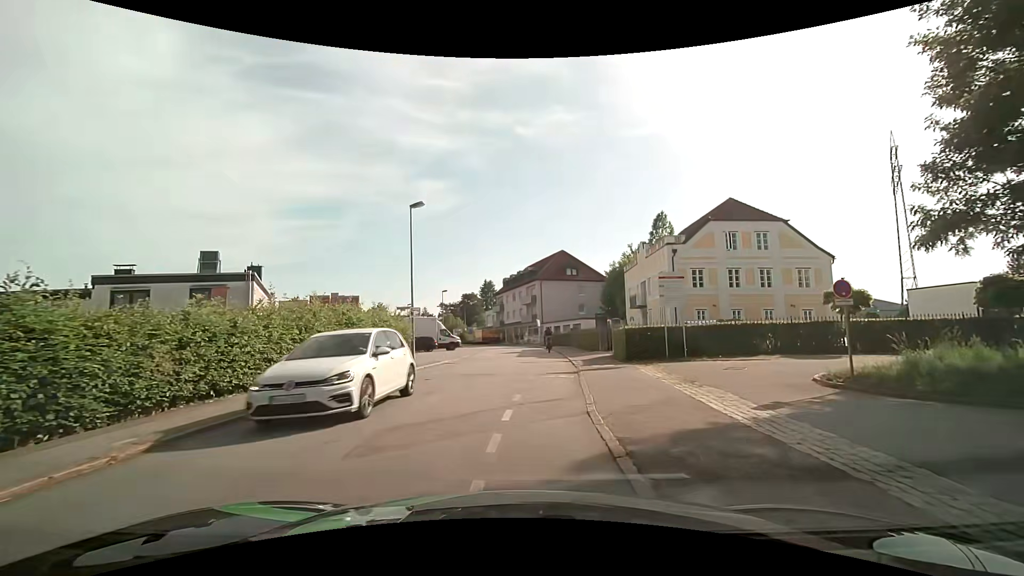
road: residential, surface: asphalt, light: Day
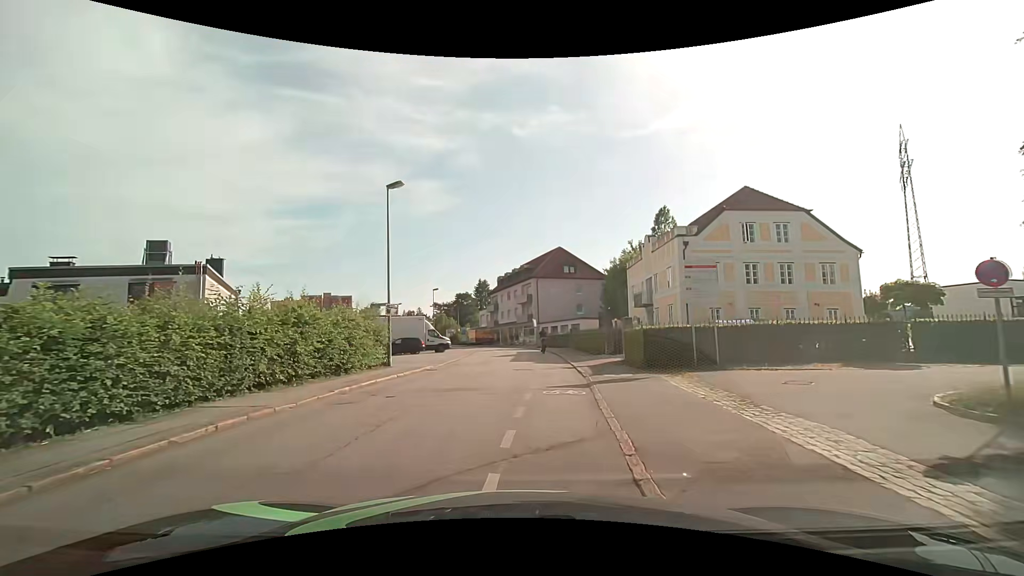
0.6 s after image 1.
(+0.1, +3.7) m; +1°
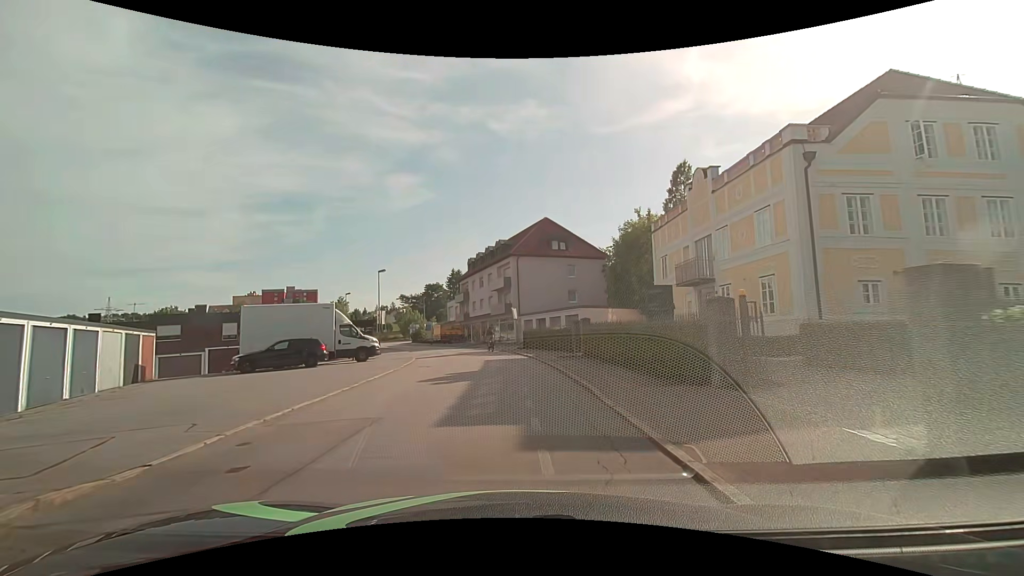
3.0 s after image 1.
(+0.4, +17.1) m; +3°
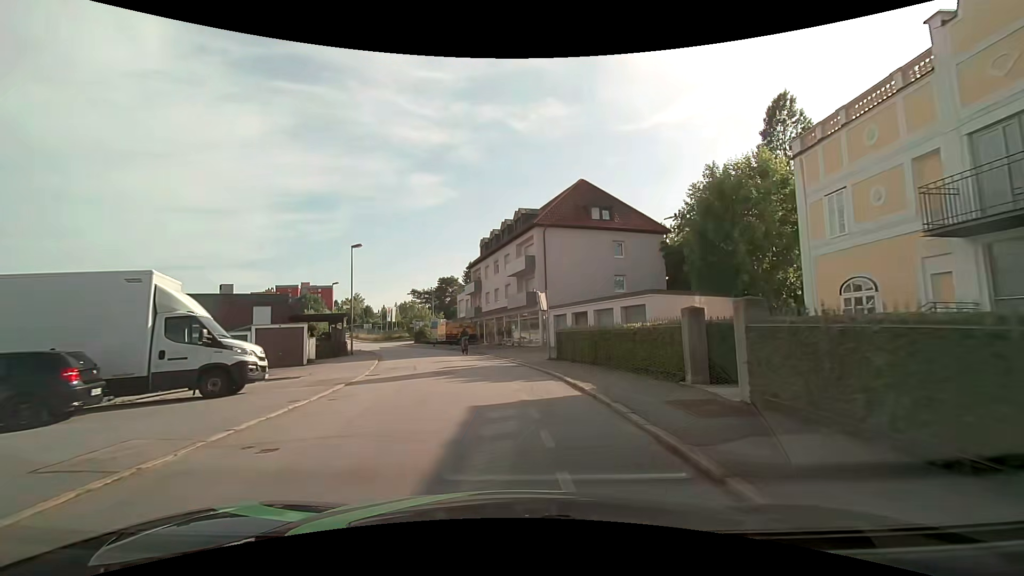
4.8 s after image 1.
(-0.4, +15.0) m; -3°
(0, +10) (-1, +20) (-3, +30) (-6, +39) (-9, +49) (-13, +58) (-17, +67) (-22, +76) (-26, +85) (-30, +94) m
